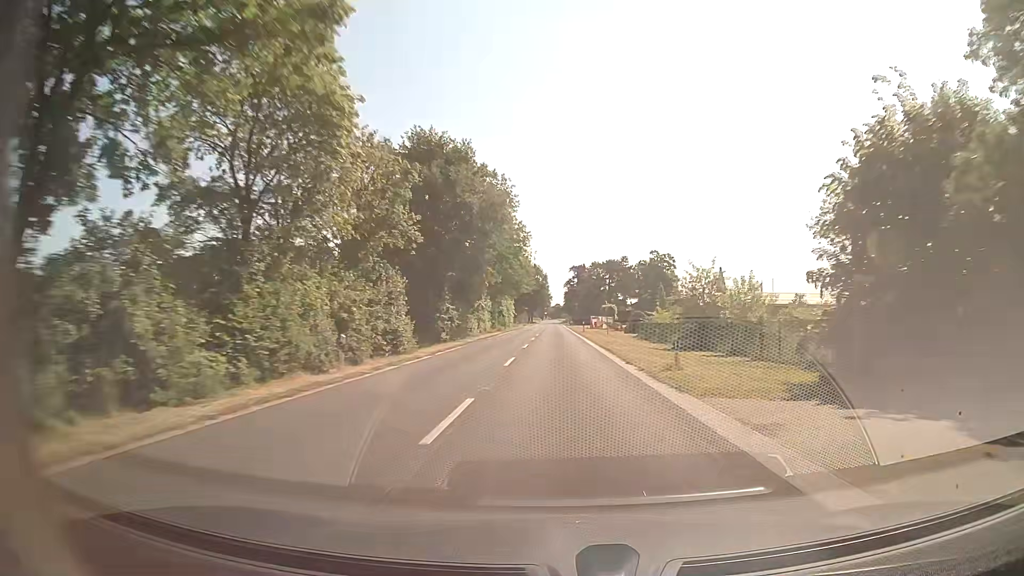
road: secondary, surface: asphalt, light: Day
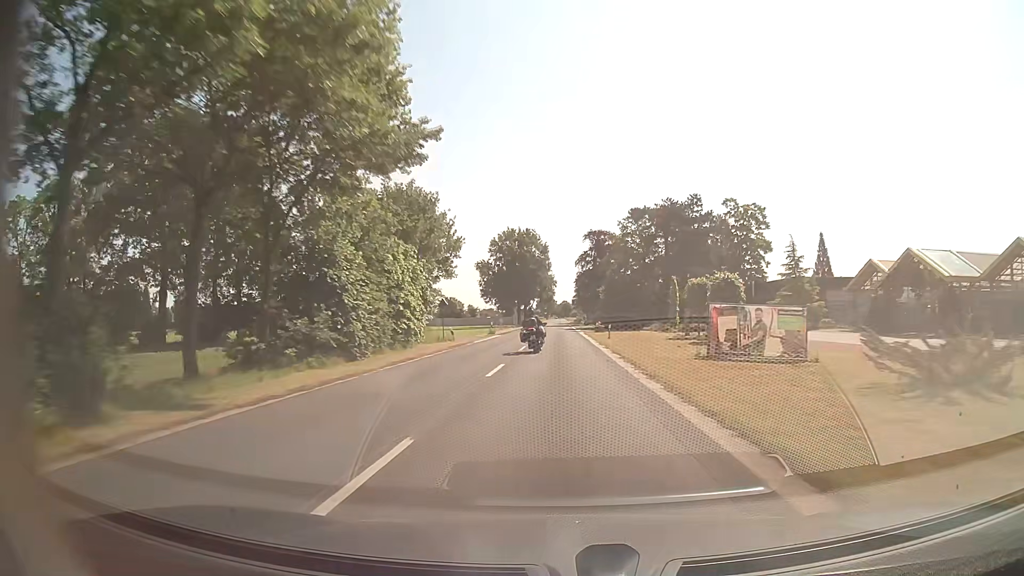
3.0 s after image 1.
(-0.6, +76.2) m; -1°
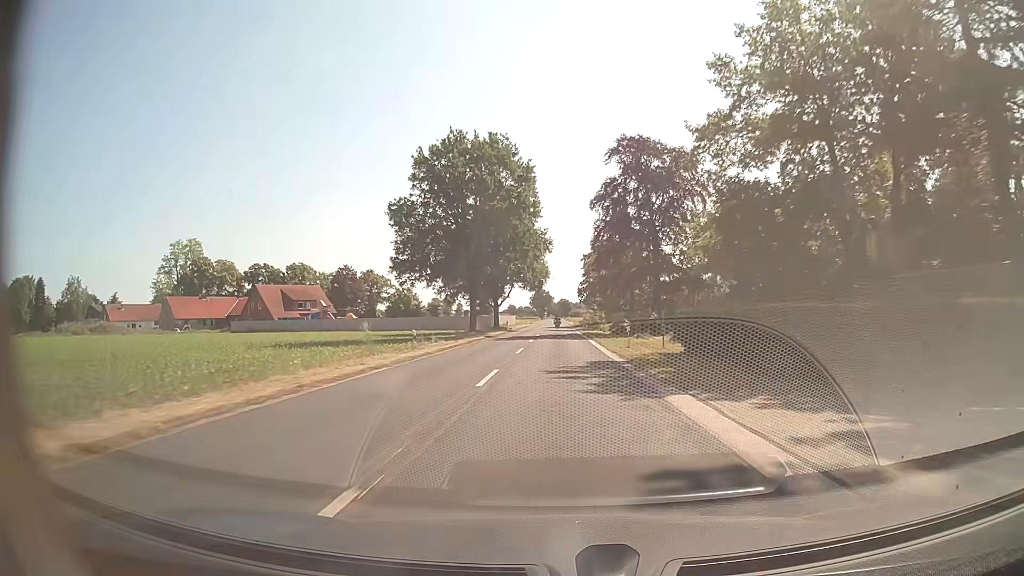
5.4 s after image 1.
(-0.1, +62.4) m; 0°
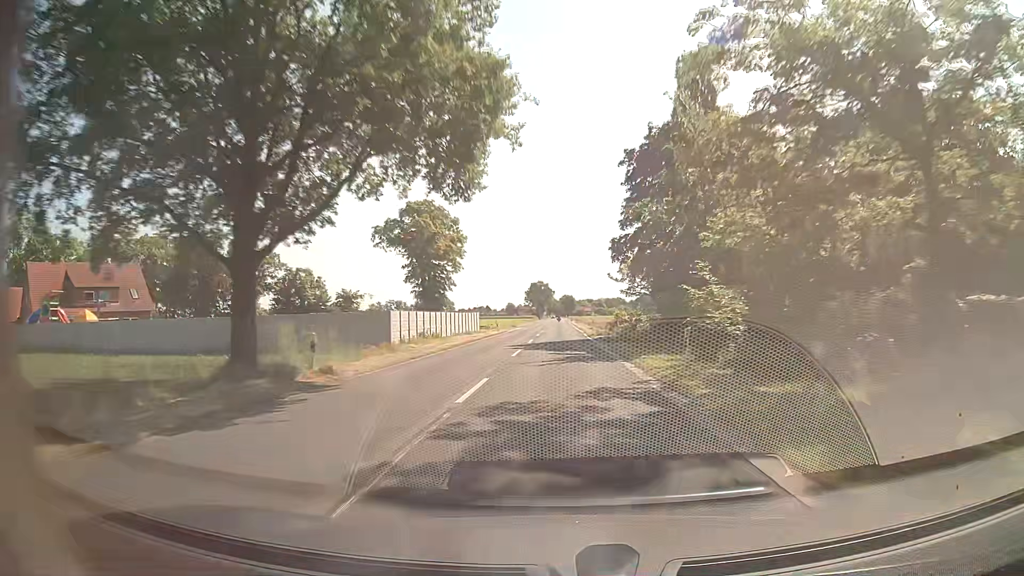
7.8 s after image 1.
(0.0, +63.0) m; 0°
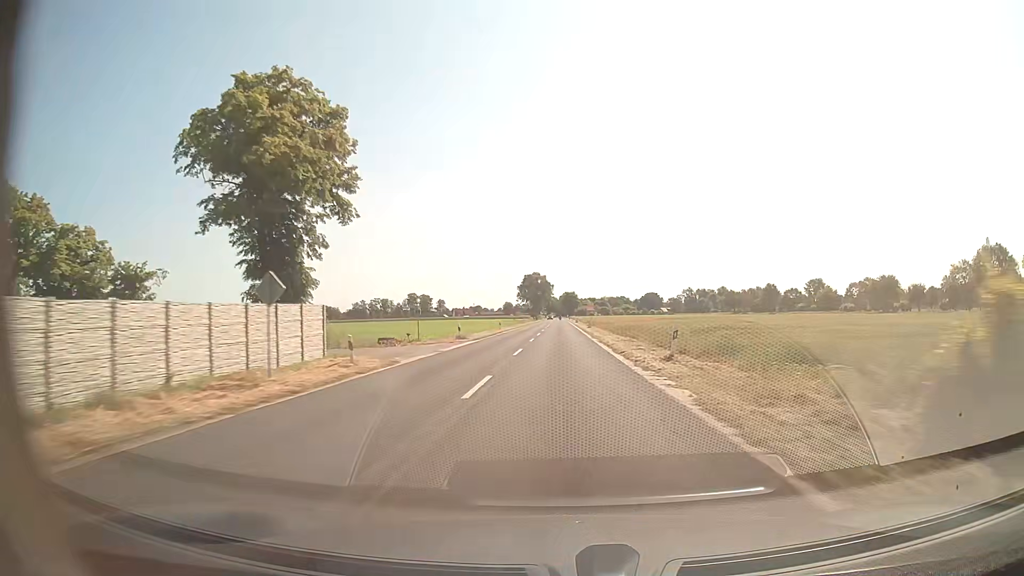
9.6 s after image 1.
(+0.1, +47.5) m; 0°
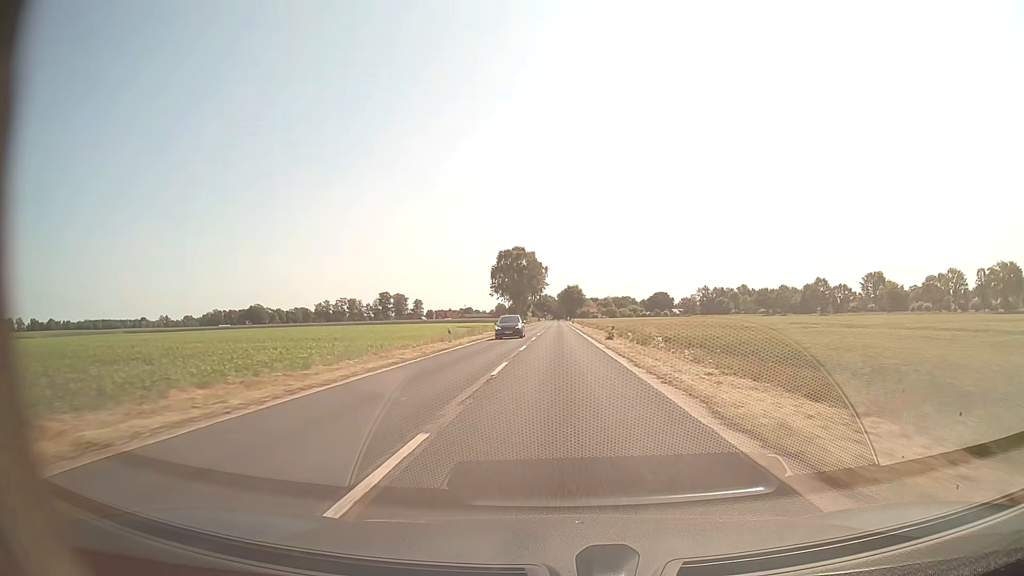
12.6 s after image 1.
(+0.7, +79.5) m; +1°
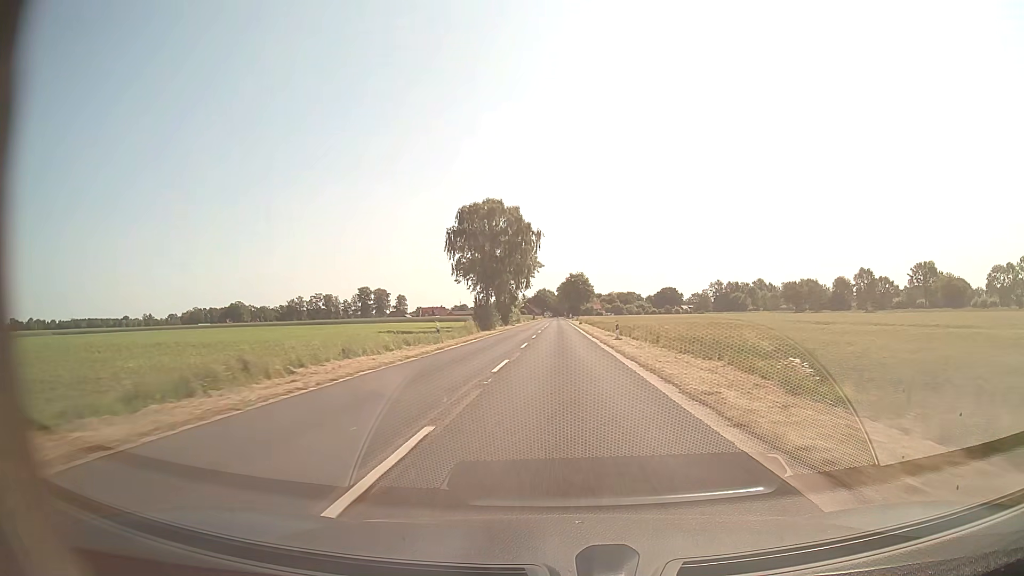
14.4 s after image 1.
(0.0, +47.7) m; 0°
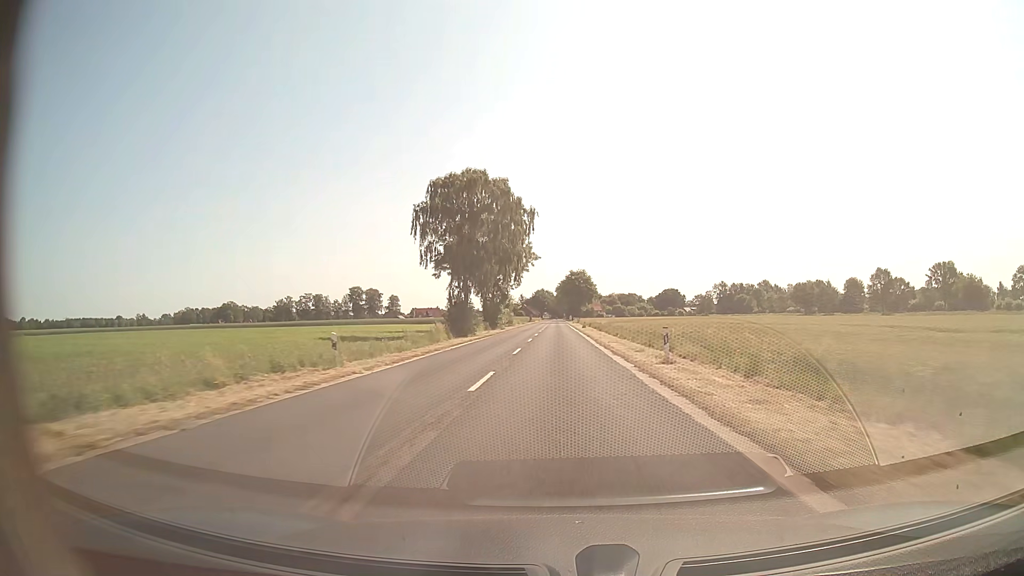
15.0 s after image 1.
(0.0, +15.9) m; 0°
(0, +10) (0, +20) (0, +30) (0, +40) (0, +50) (0, +60) (0, +70) (0, +80) (0, +90) (0, +100) m
